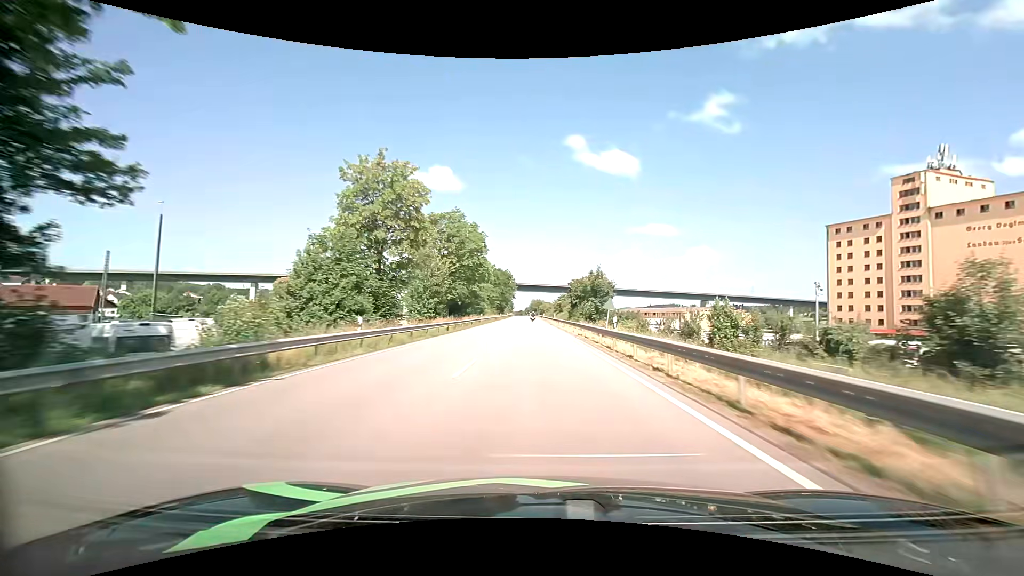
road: primary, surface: asphalt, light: Day
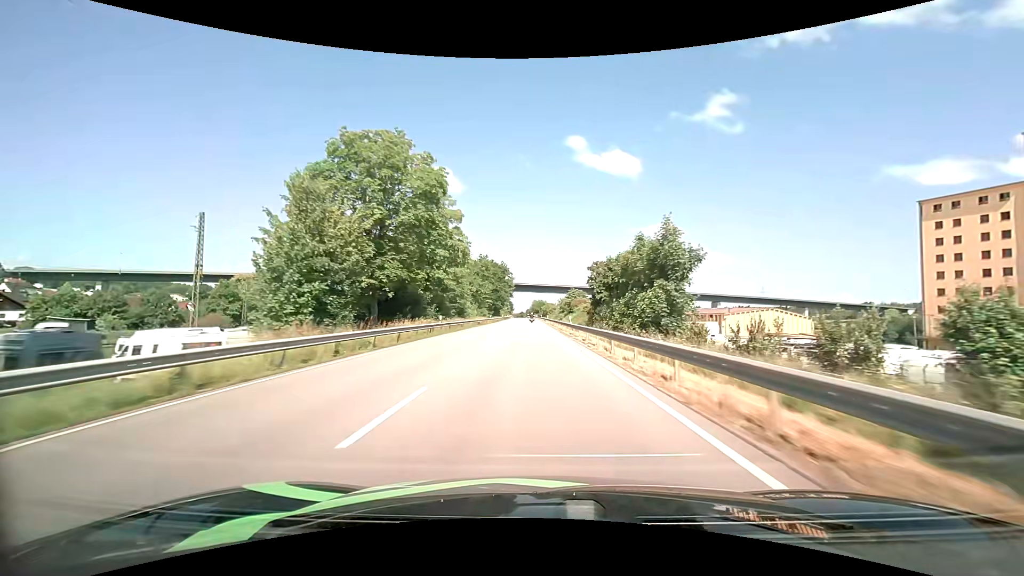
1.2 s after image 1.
(-0.1, +29.6) m; 0°
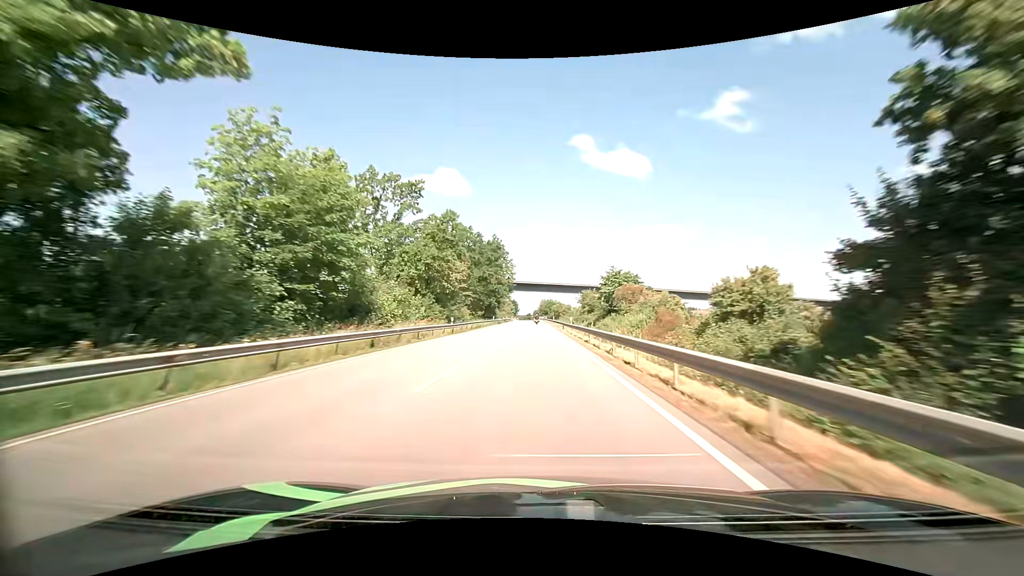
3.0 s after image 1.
(-0.3, +44.7) m; -1°
(0, +10) (0, +20) (0, +30) (0, +40) (0, +50) (-1, +60) (-1, +70) (-1, +80) (-1, +90) (-1, +100) m
